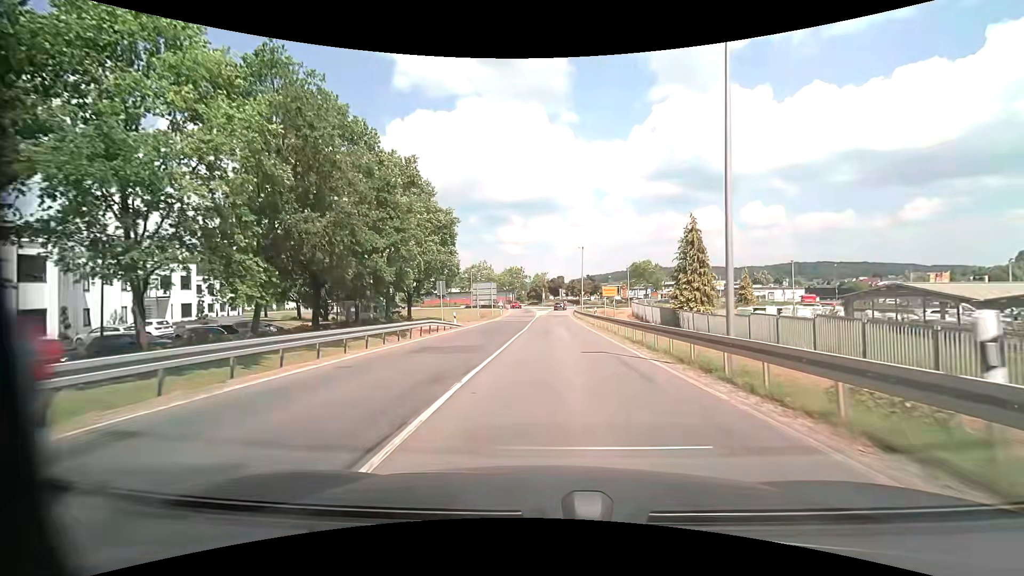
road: secondary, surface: asphalt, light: Day
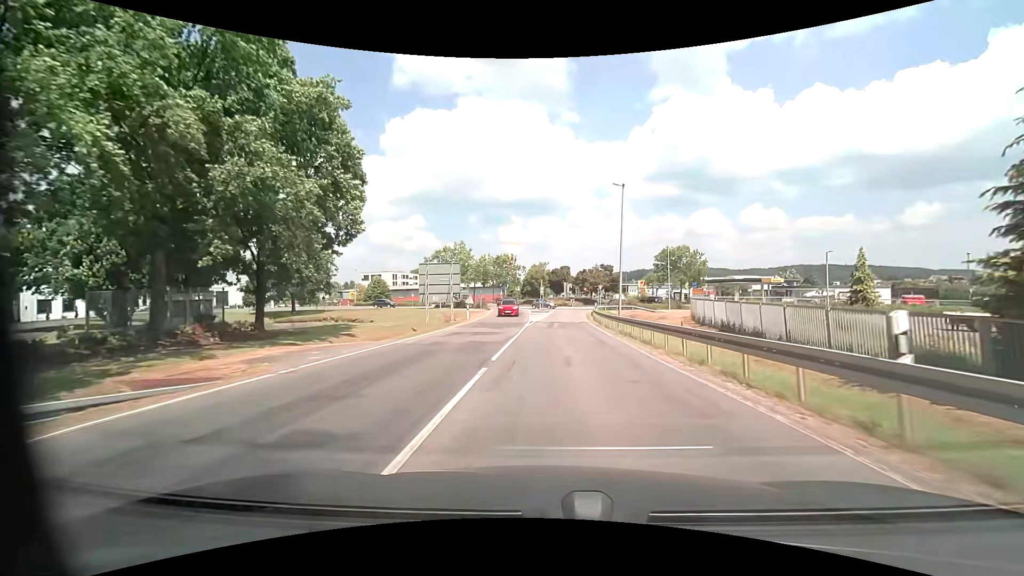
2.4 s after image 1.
(0.0, +31.1) m; 0°
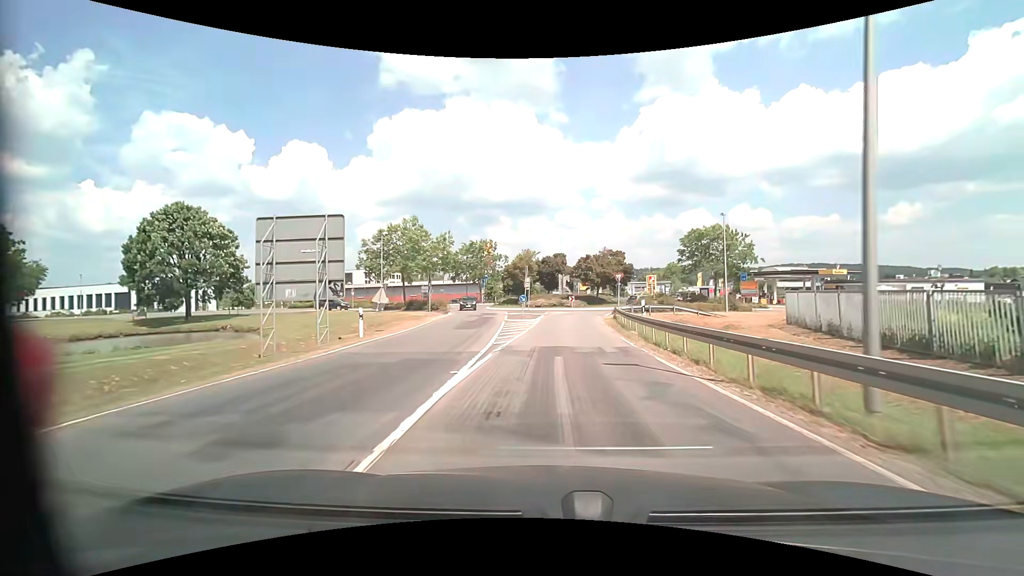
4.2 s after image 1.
(+0.1, +22.7) m; +1°
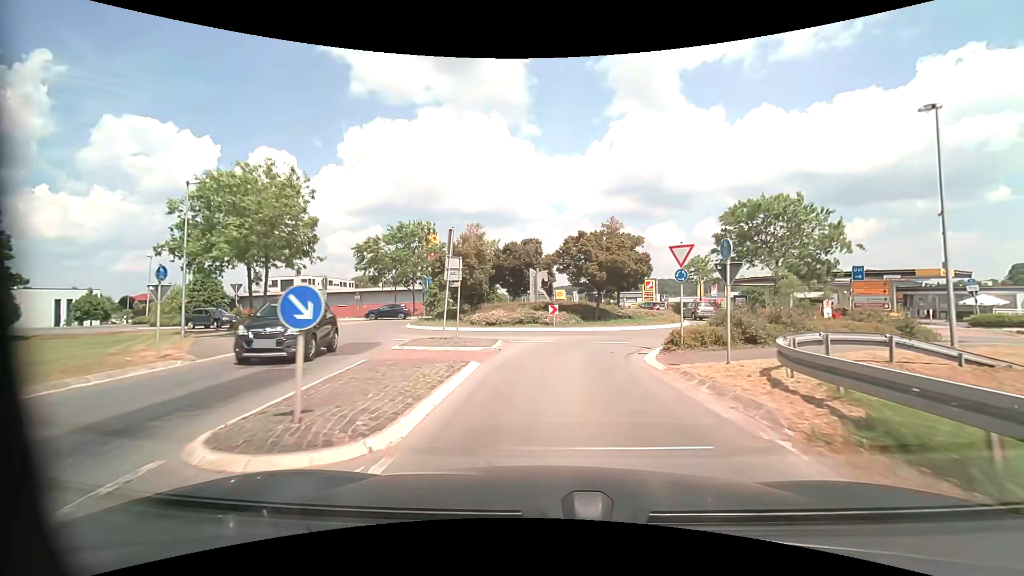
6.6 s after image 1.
(+0.6, +24.5) m; +3°
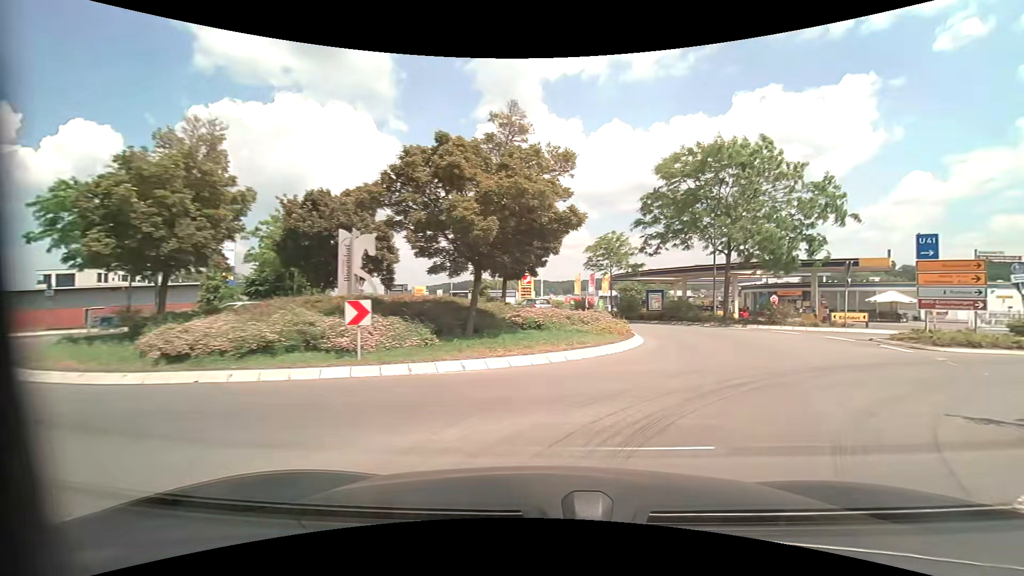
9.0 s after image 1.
(+1.0, +17.4) m; +15°
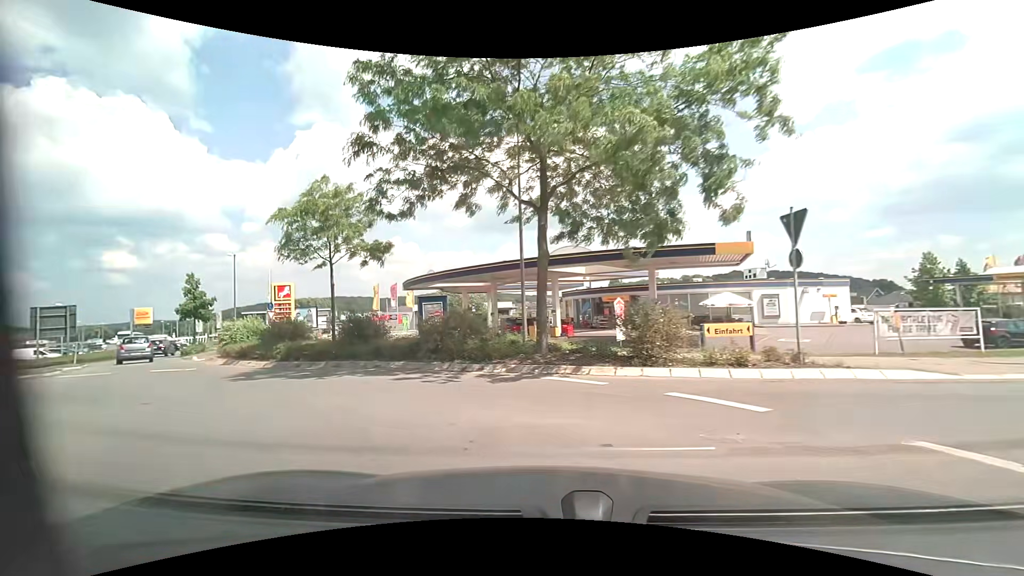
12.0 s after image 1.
(+5.4, +16.7) m; +19°
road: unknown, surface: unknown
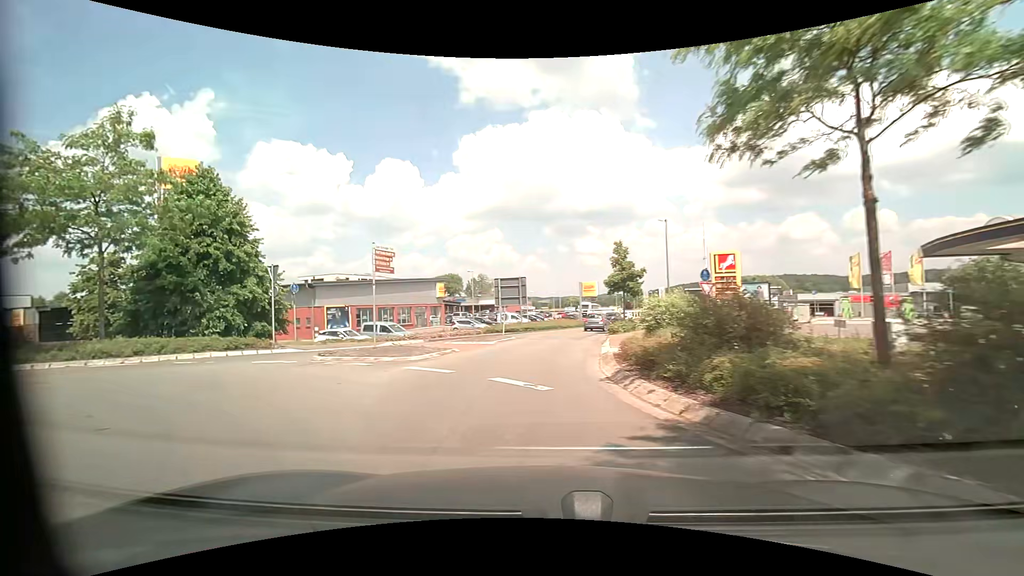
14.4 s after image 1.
(-3.9, +10.2) m; -48°
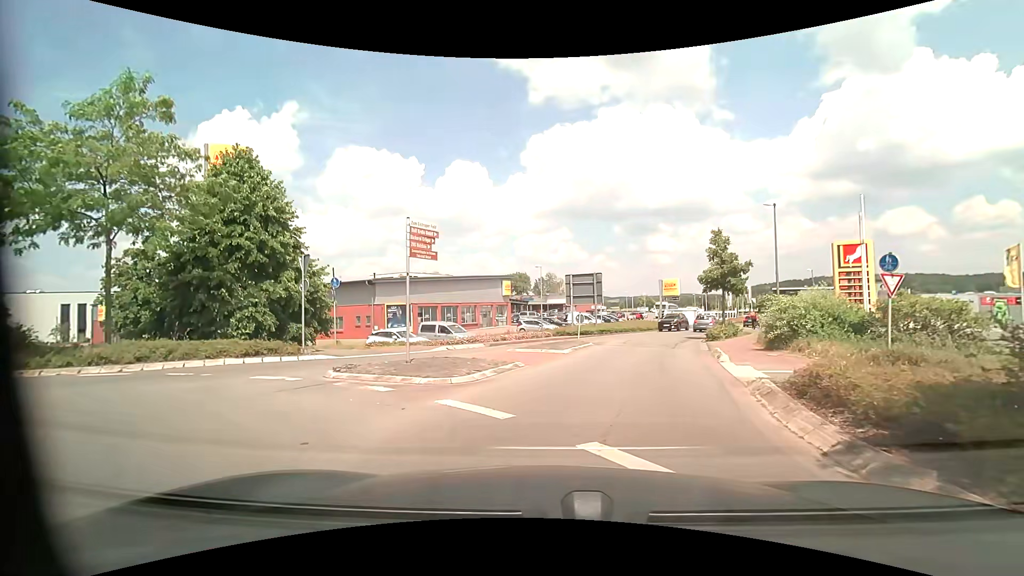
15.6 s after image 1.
(-0.5, +4.3) m; -7°
(0, +10) (+2, +20) (+5, +29) (+9, +39) (+16, +44) (+25, +40) (+22, +31) (+18, +22) (+16, +12) (+17, +2) m
